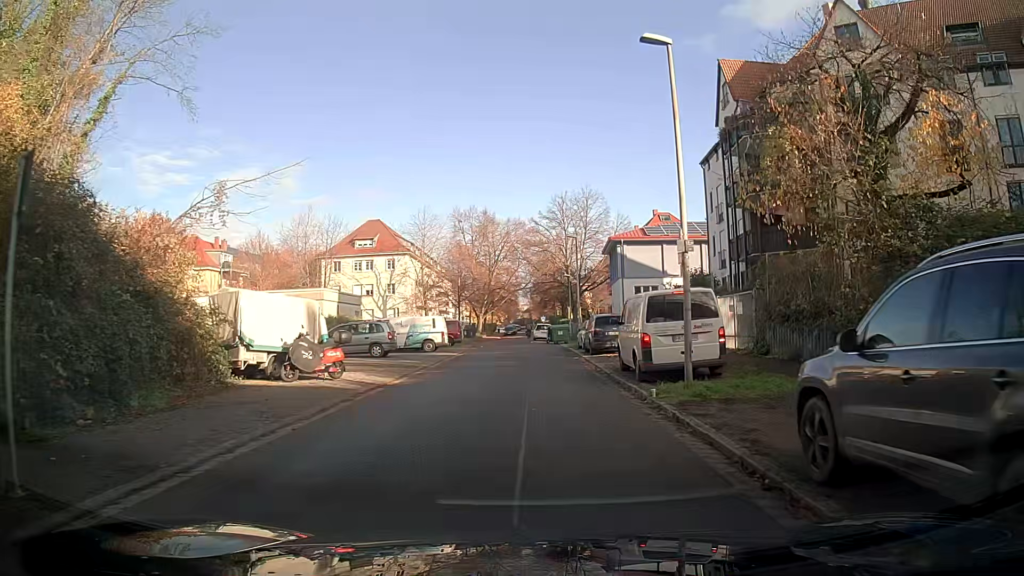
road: residential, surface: asphalt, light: Day
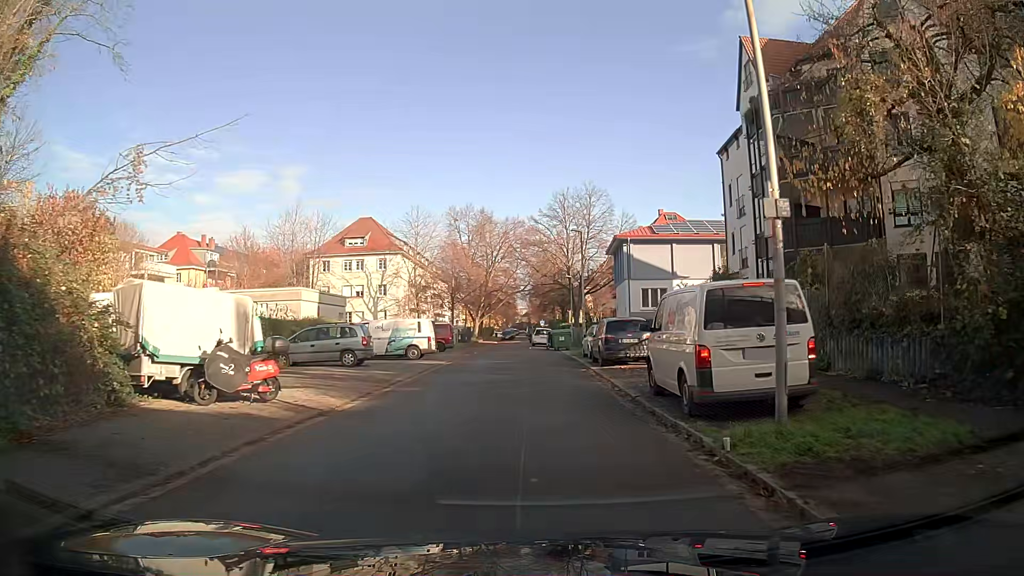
(0.0, +4.4) m; +1°
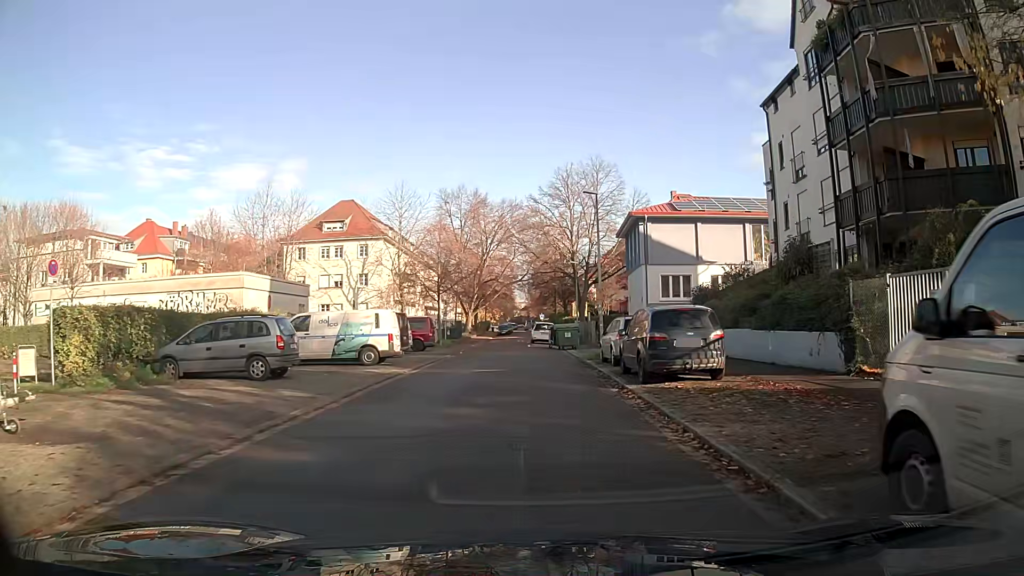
(+0.1, +8.7) m; +1°
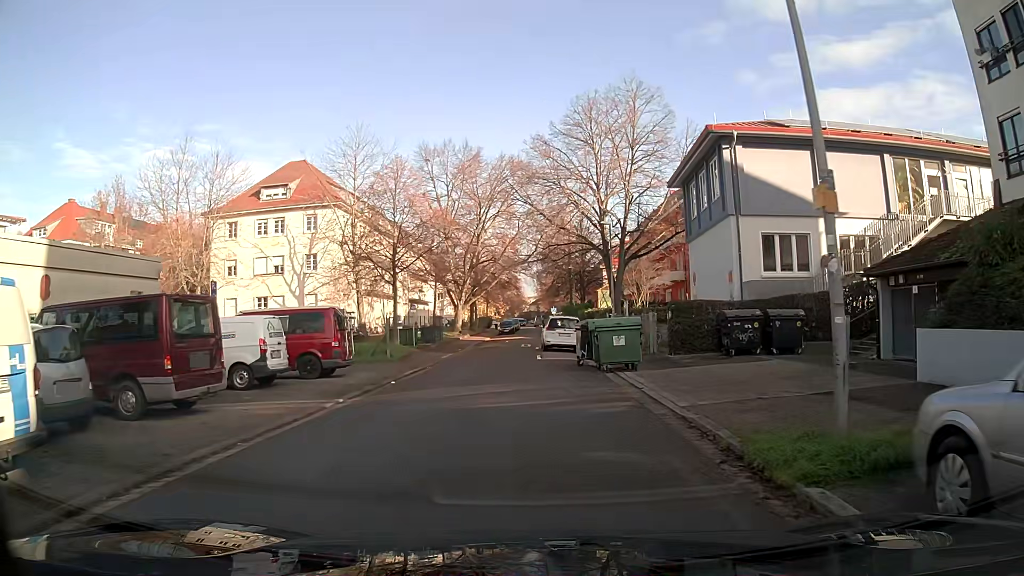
(-0.1, +19.6) m; -1°
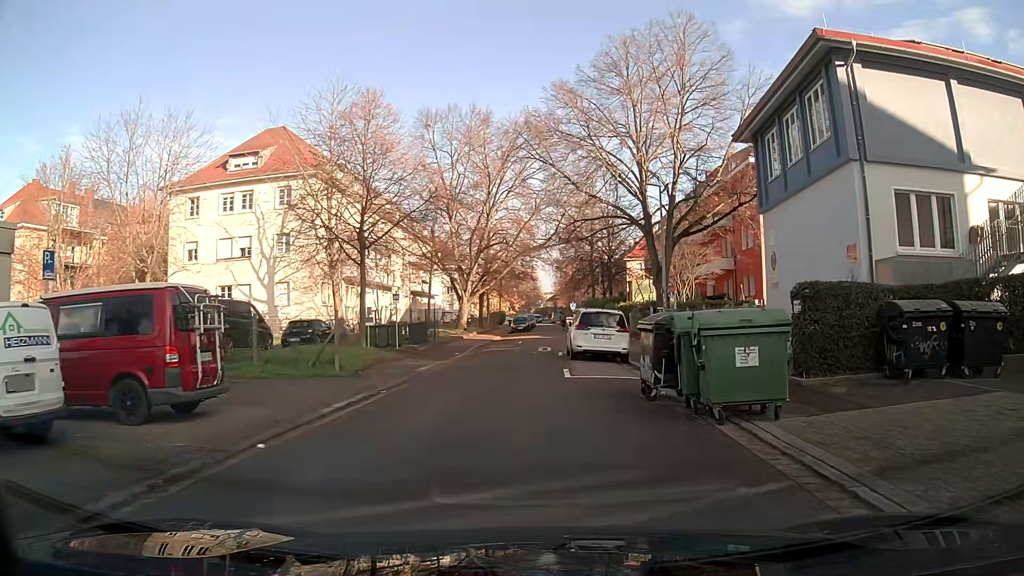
(-0.1, +9.6) m; -1°
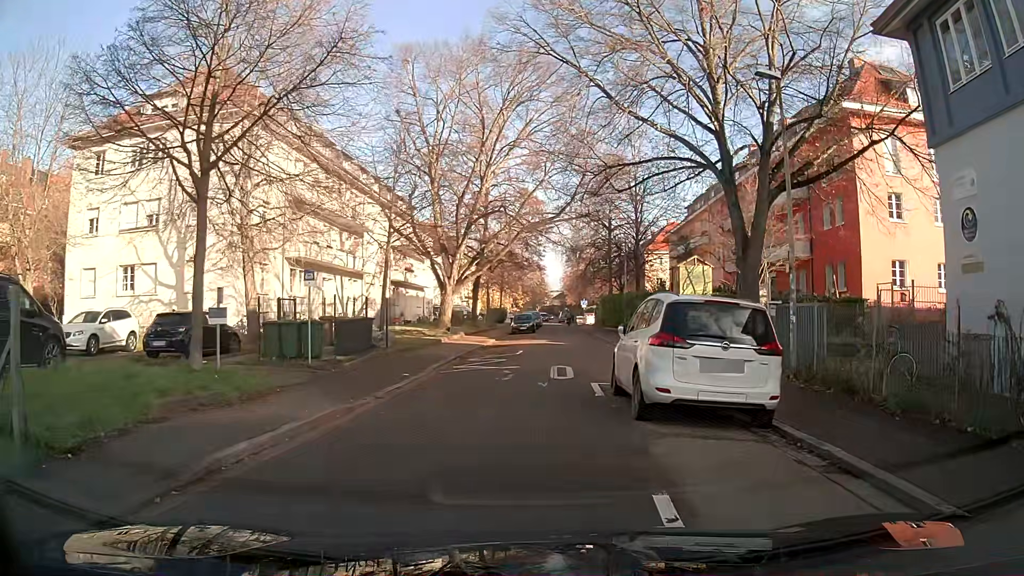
(0.0, +12.6) m; -1°
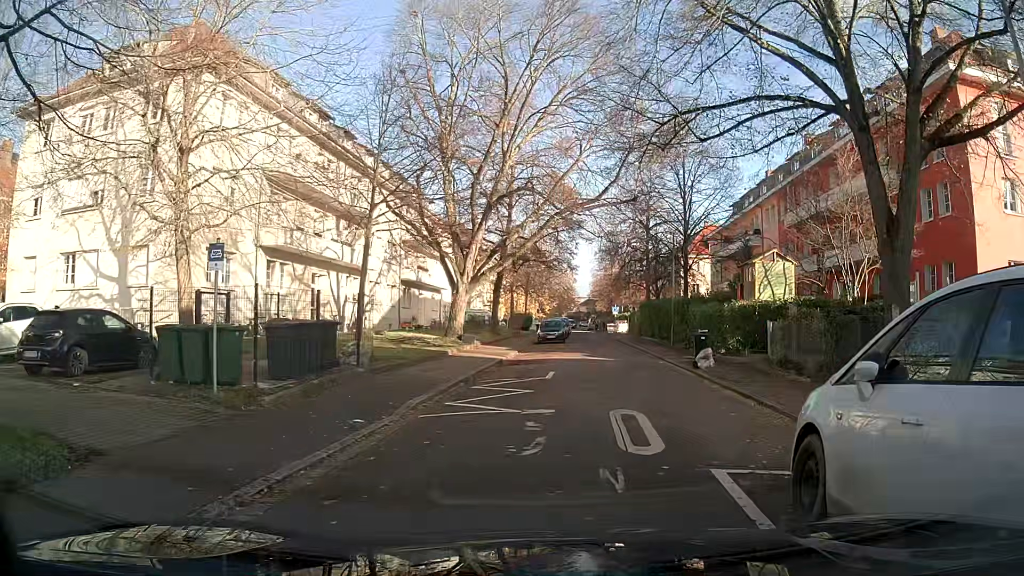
(-0.1, +7.0) m; -1°
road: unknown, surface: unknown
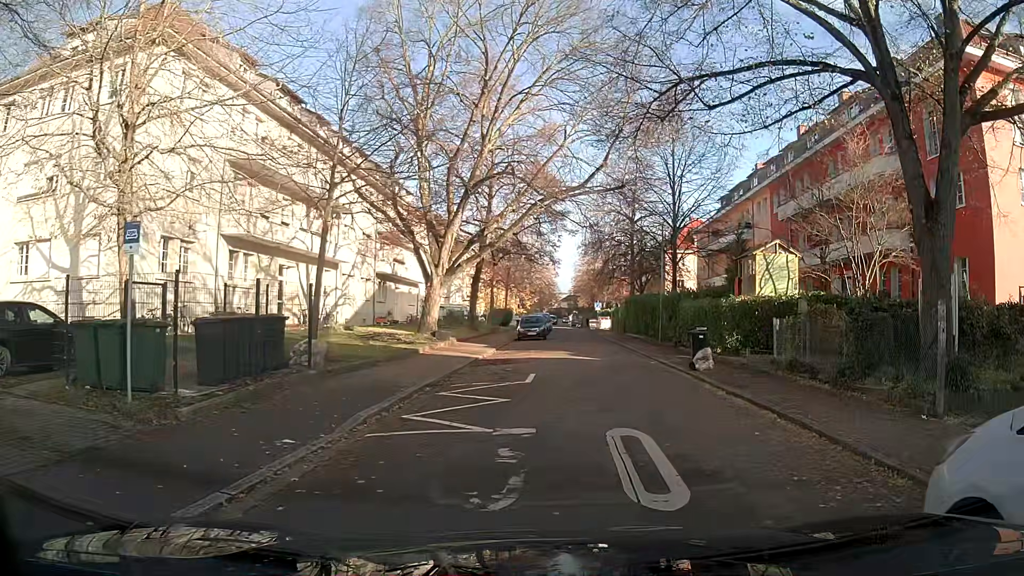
(0.0, +2.0) m; +2°
